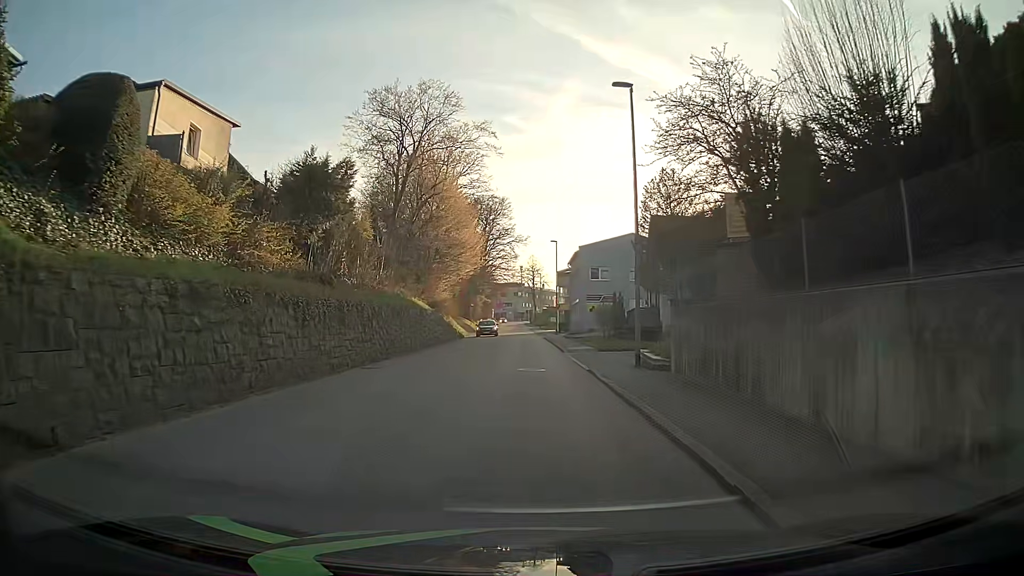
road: tertiary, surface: asphalt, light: Day
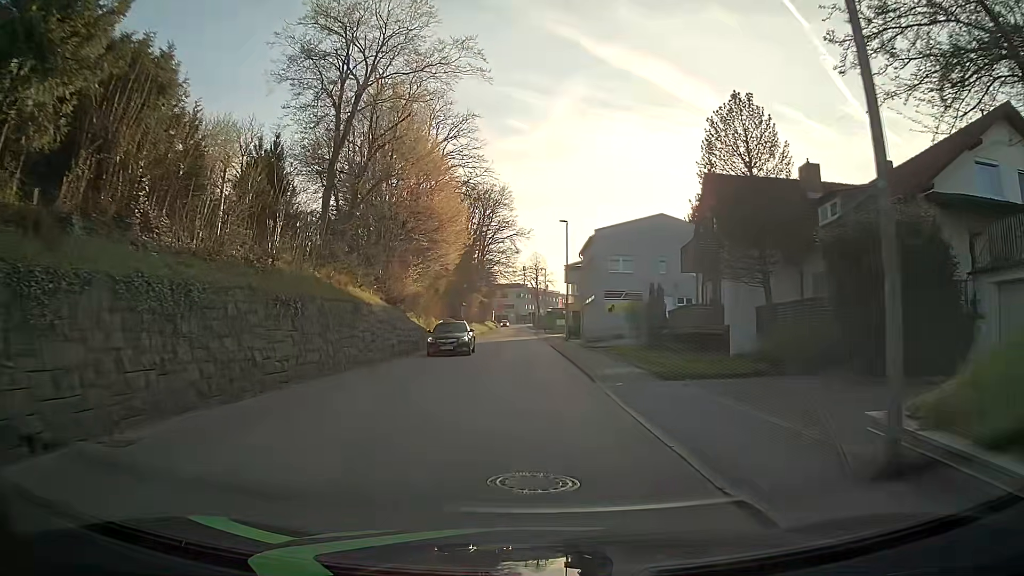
(+0.2, +13.5) m; 0°
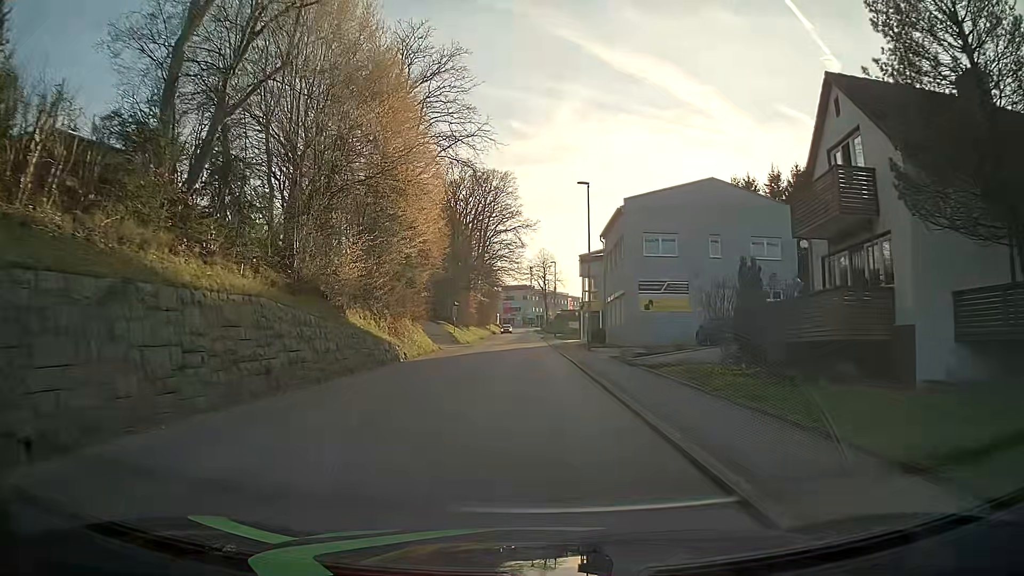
(+0.1, +13.5) m; -1°
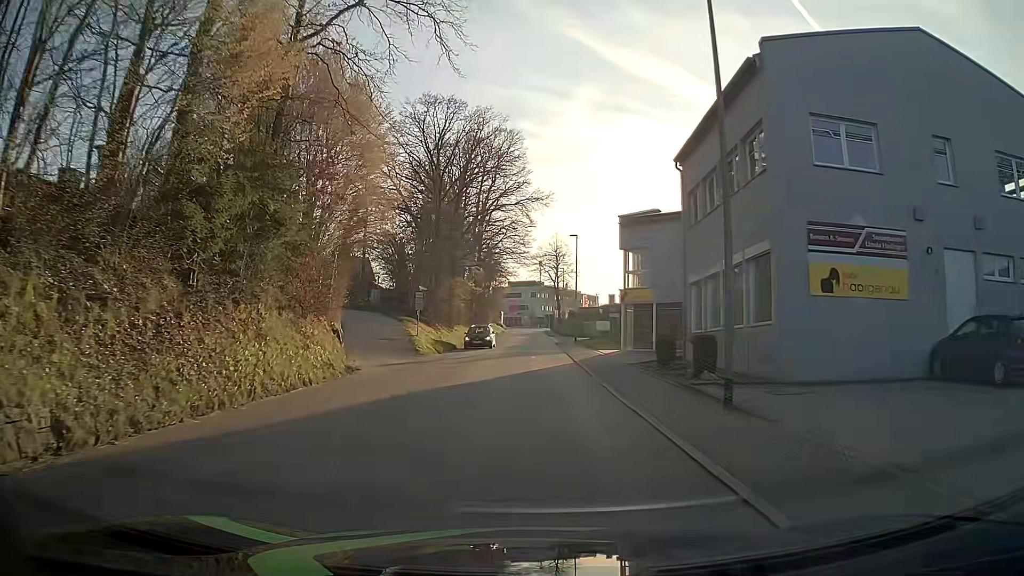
(0.0, +22.3) m; -2°
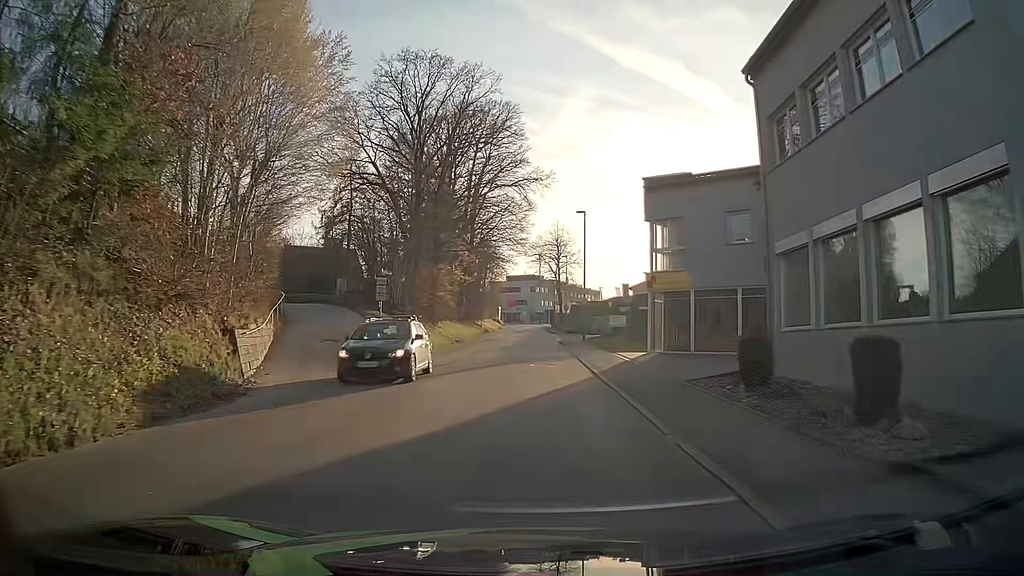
(+0.3, +8.9) m; +2°
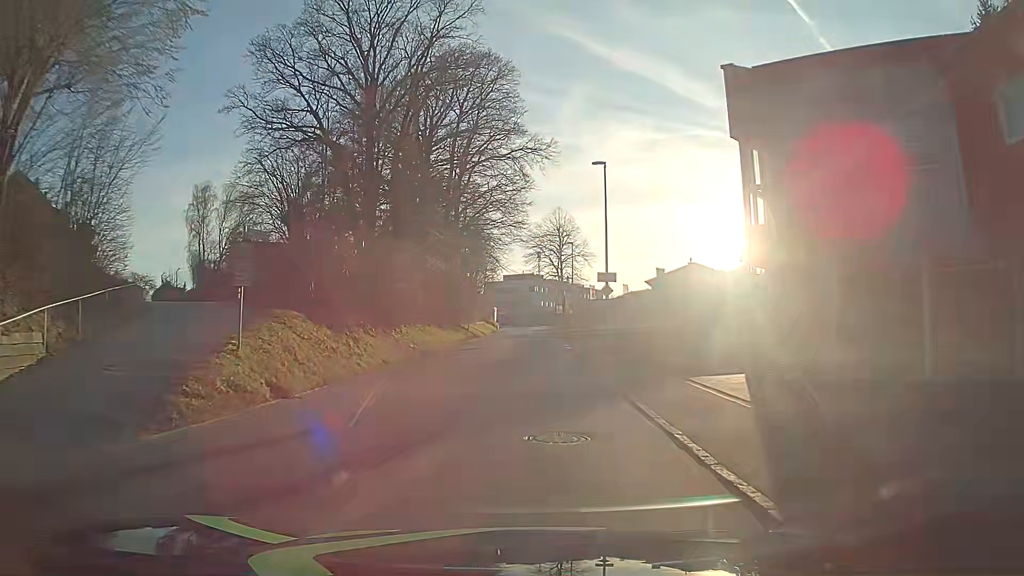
(-0.2, +13.5) m; 0°
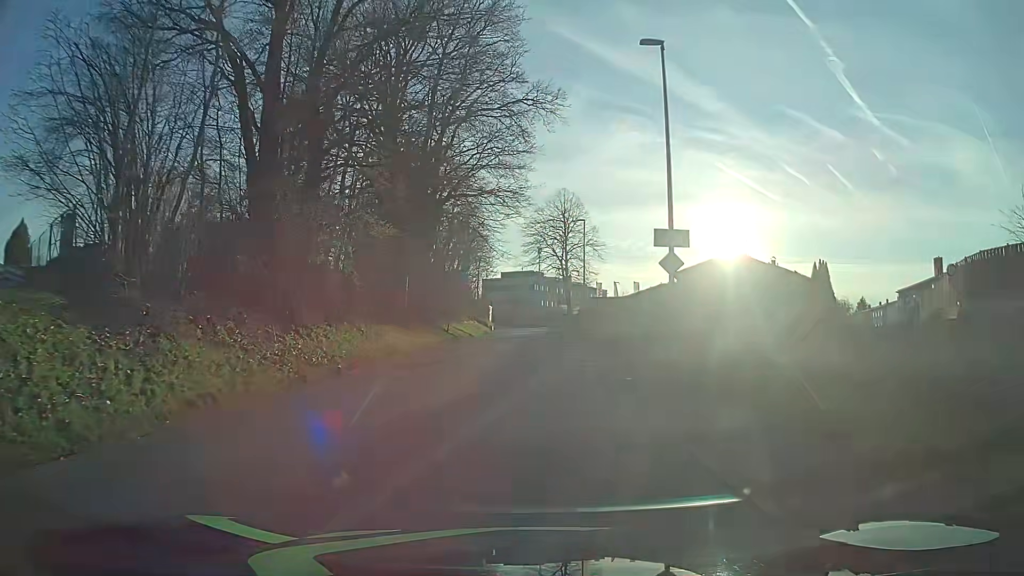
(0.0, +13.4) m; 0°
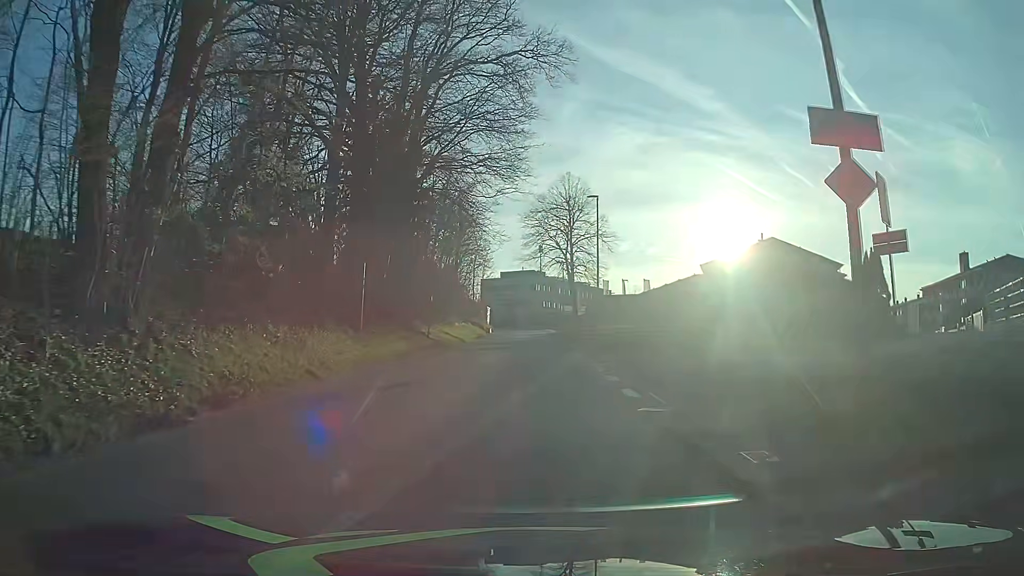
(-0.1, +8.9) m; 0°
(0, +10) (0, +20) (0, +30) (0, +40) (0, +50) (0, +60) (0, +70) (0, +80) (0, +90) (0, +100) m
